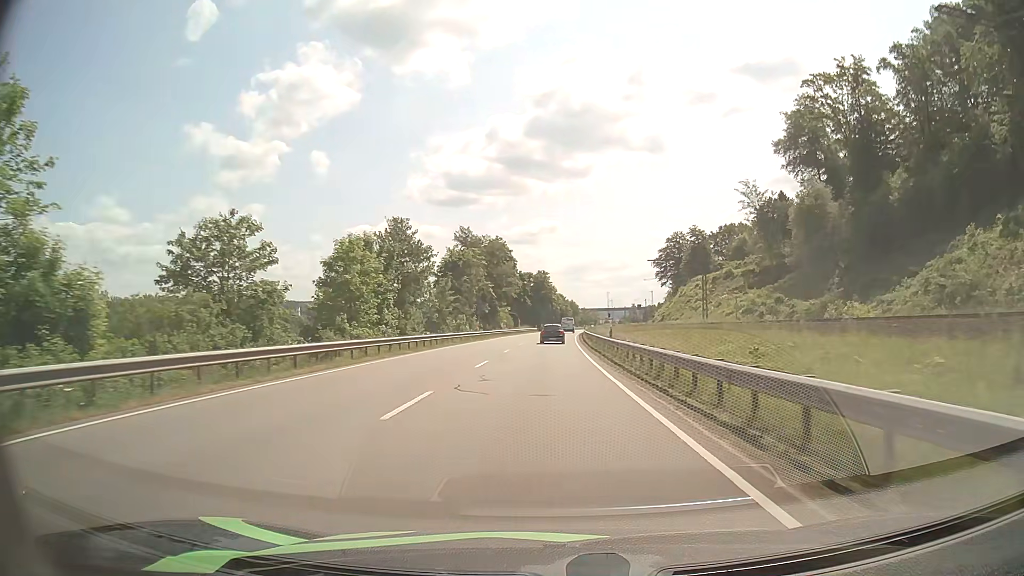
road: primary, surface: asphalt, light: Day
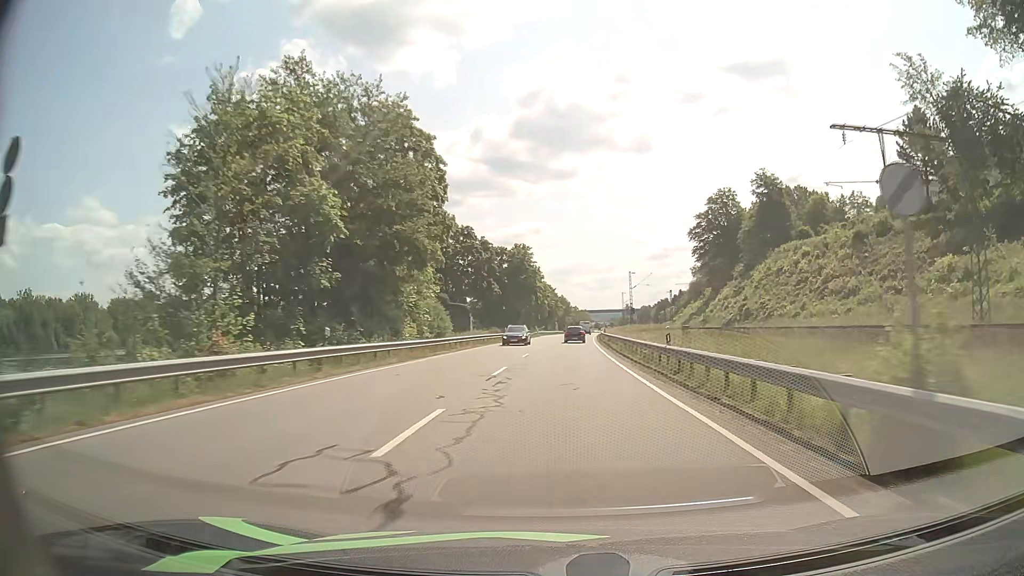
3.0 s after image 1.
(+0.4, +62.3) m; +1°
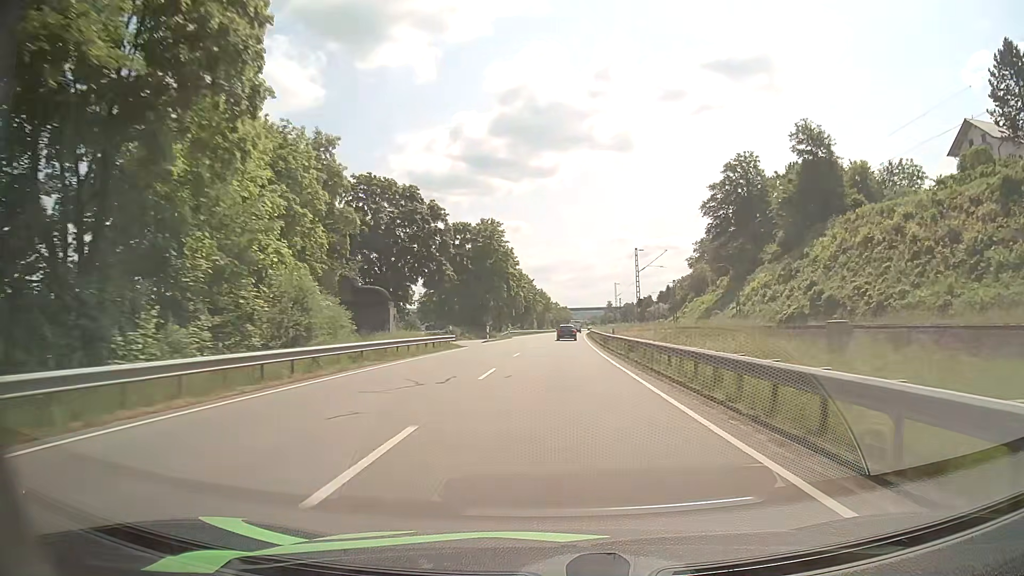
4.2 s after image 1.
(+0.5, +25.7) m; +2°
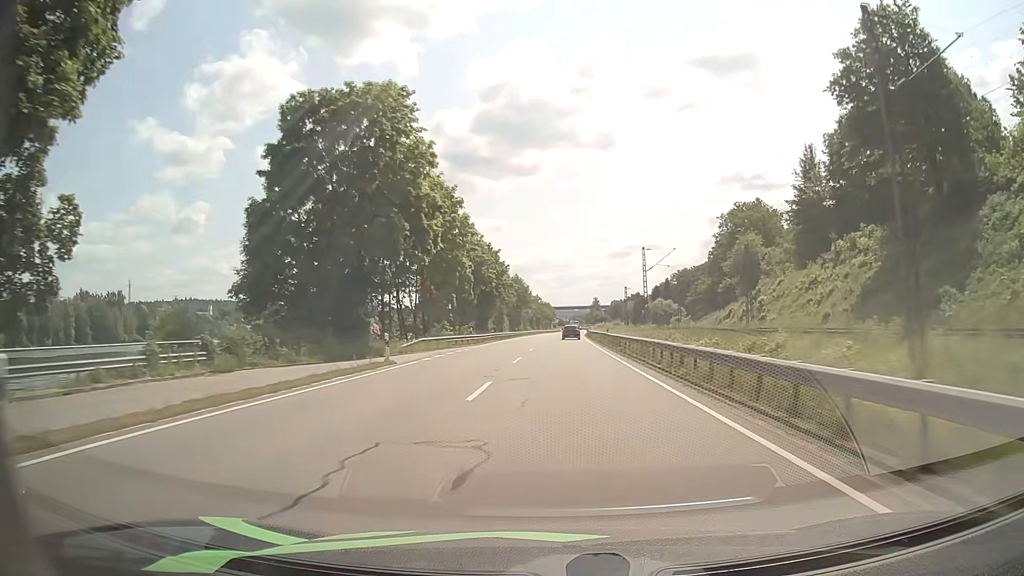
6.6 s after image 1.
(+0.5, +52.4) m; +2°
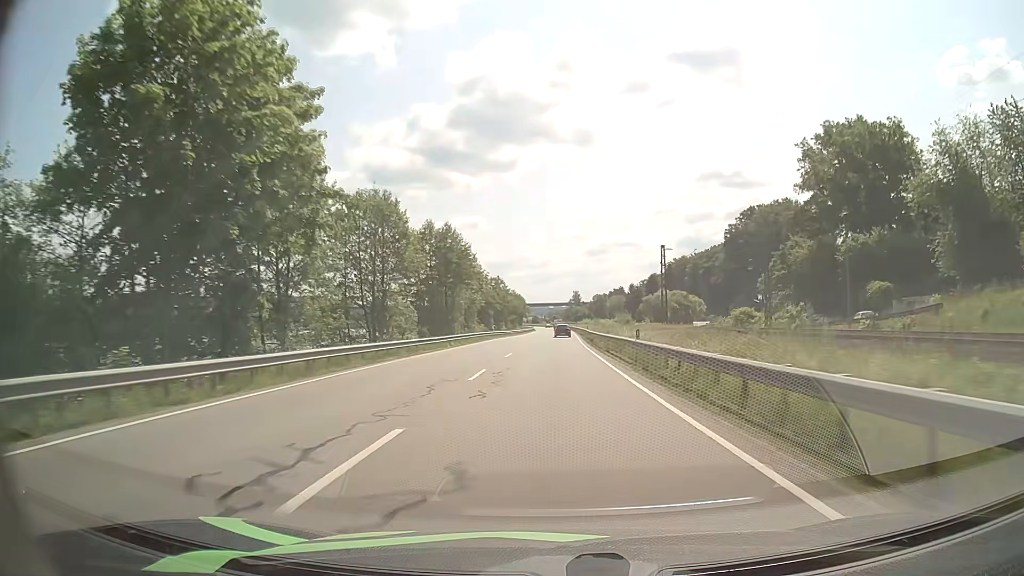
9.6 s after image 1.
(+1.4, +67.2) m; +2°
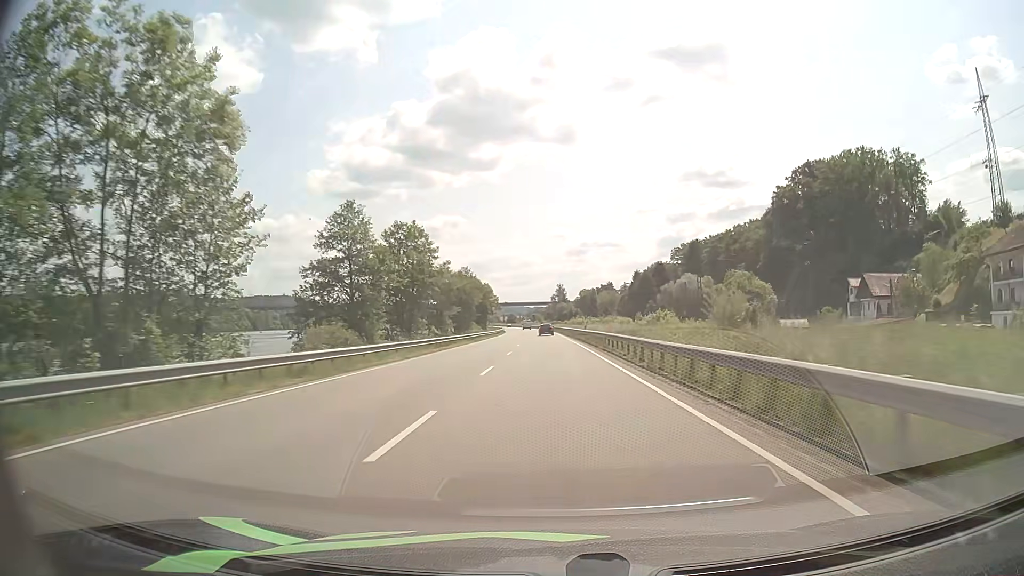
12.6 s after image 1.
(+0.4, +69.6) m; +1°
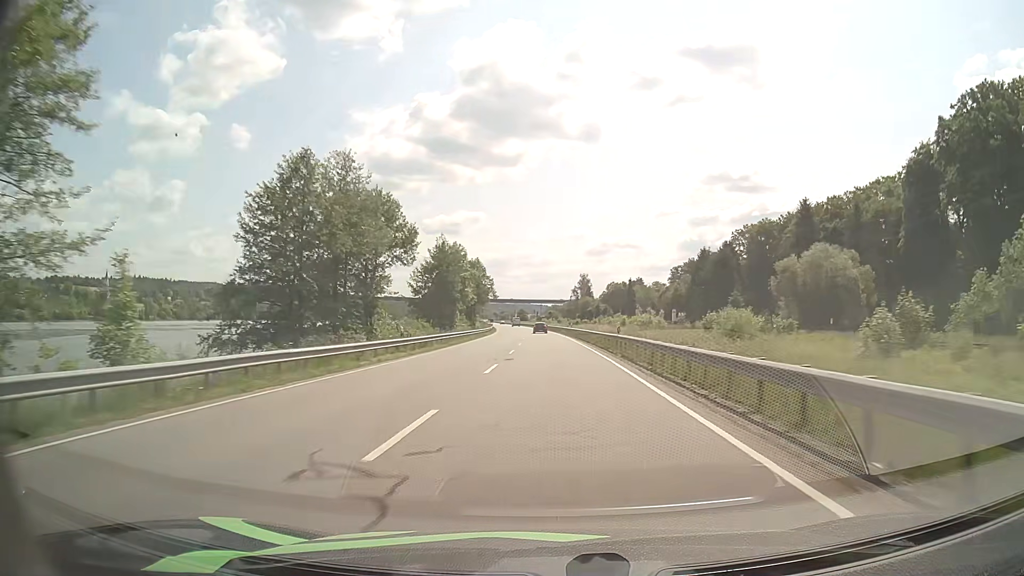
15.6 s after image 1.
(-0.3, +71.7) m; -1°
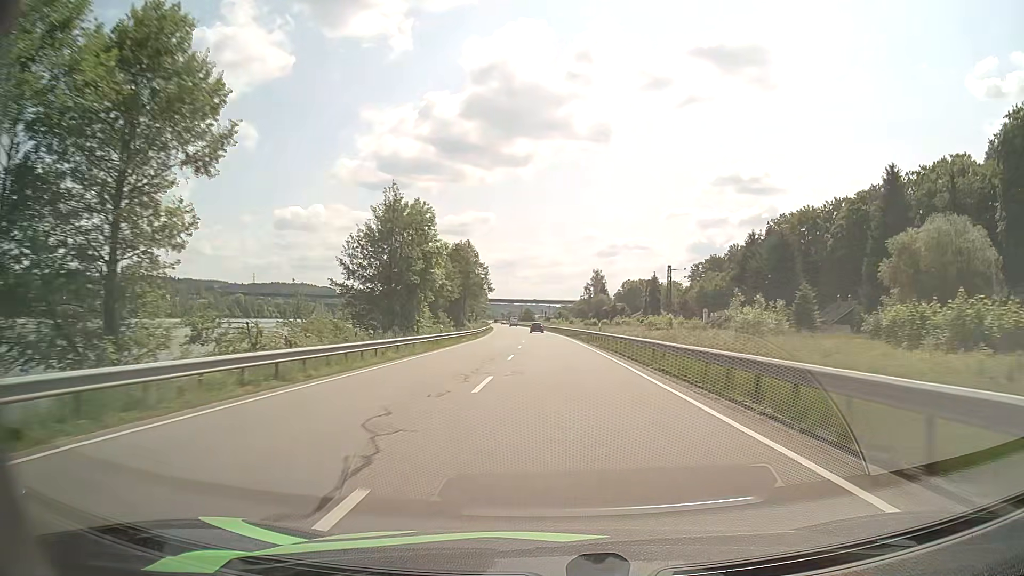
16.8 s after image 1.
(-0.3, +28.9) m; -1°
(0, +10) (0, +20) (0, +30) (0, +40) (-1, +50) (-1, +60) (-1, +70) (-1, +80) (-2, +90) (-3, +100) m
